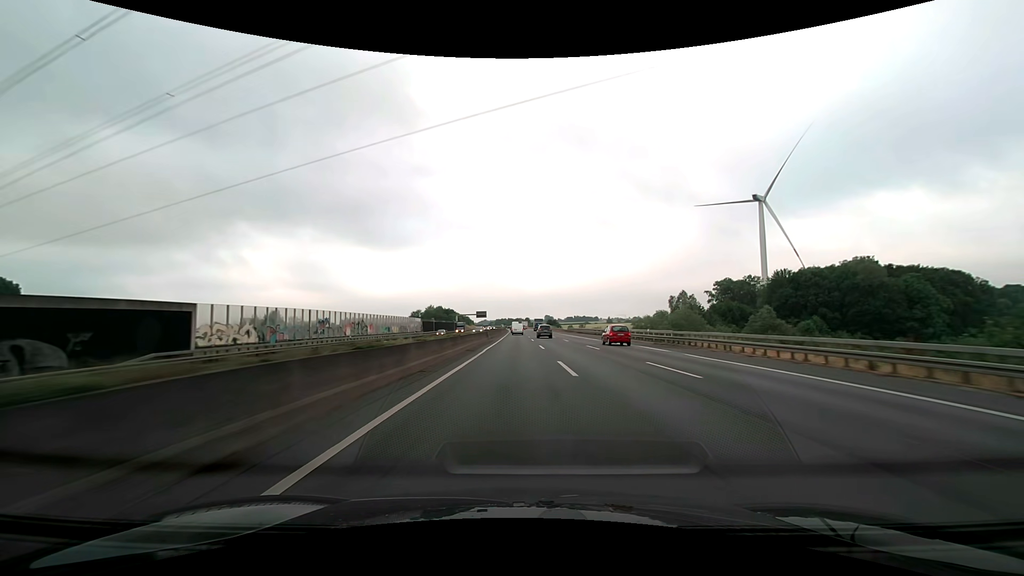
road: motorway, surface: asphalt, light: Day
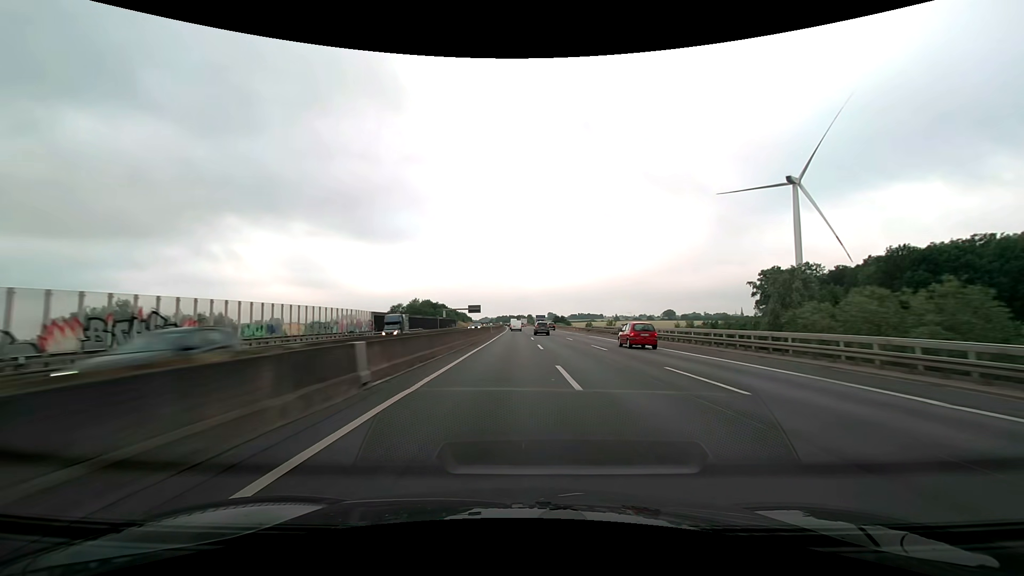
(-0.2, +40.9) m; -1°
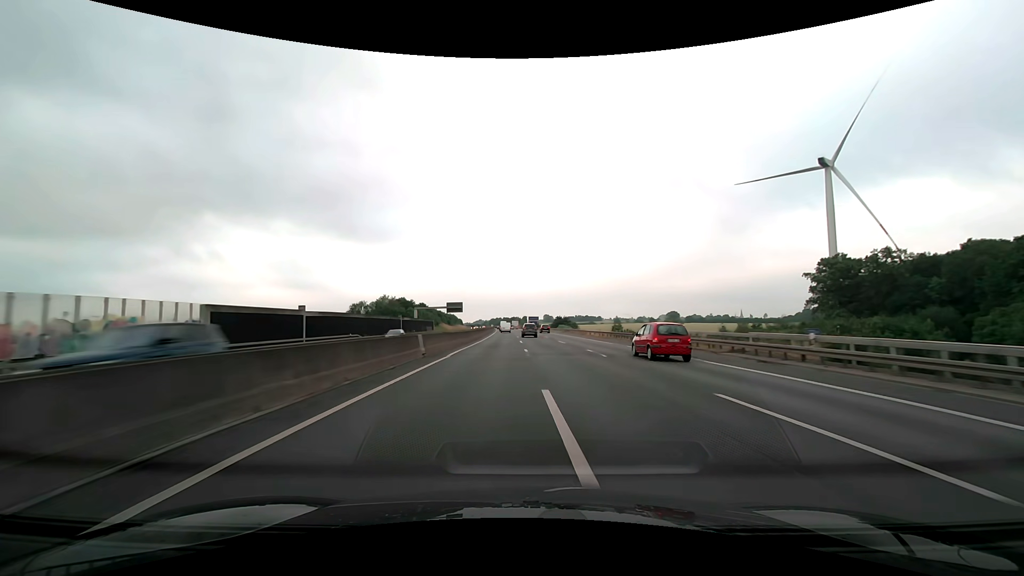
(+0.4, +41.0) m; +1°
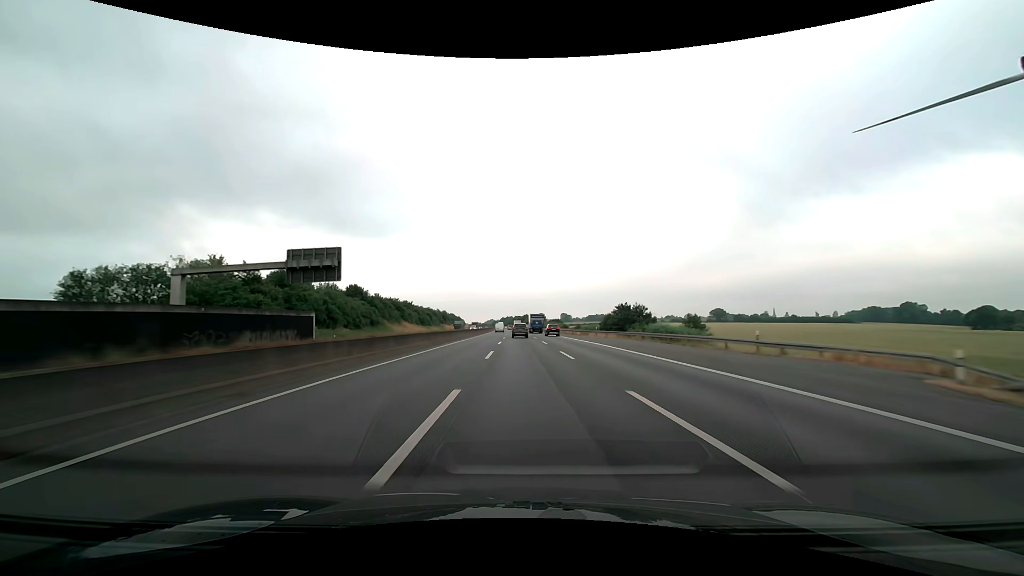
(-1.0, +102.5) m; -1°
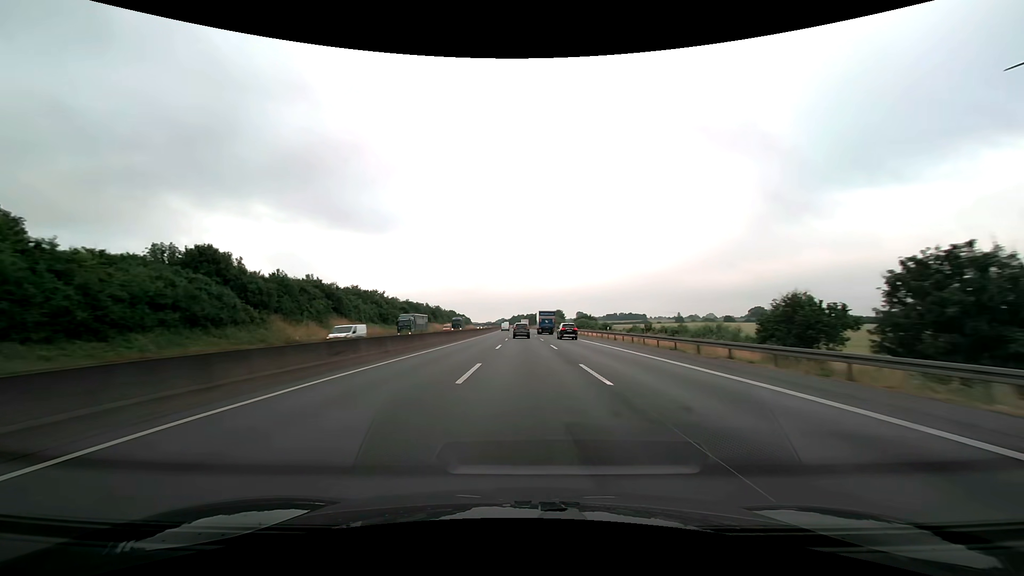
(-0.9, +60.6) m; -1°
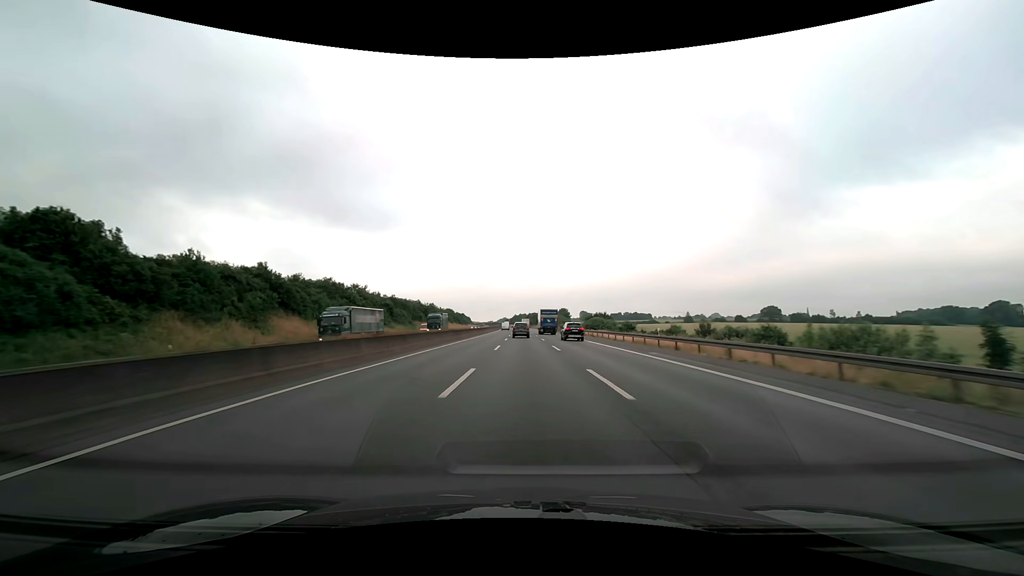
(0.0, +20.0) m; 0°
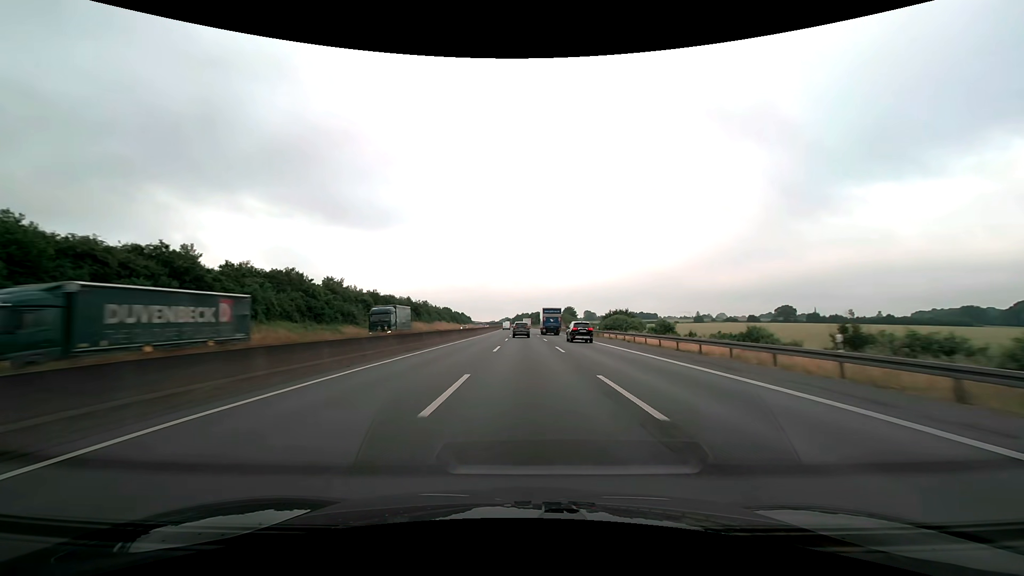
(0.0, +20.0) m; 0°
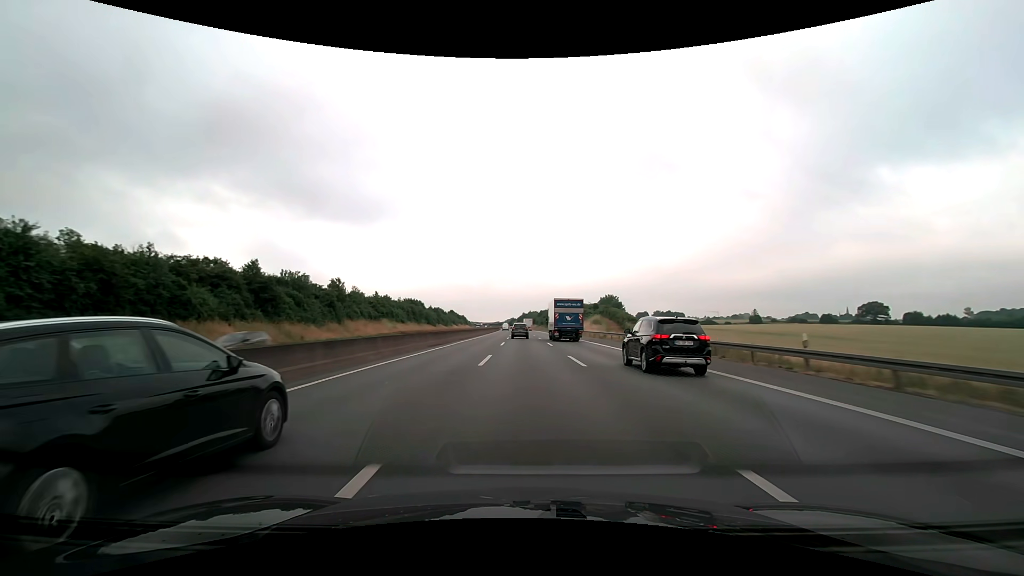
(-0.8, +98.2) m; -1°
(0, +10) (0, +20) (0, +30) (0, +40) (0, +50) (0, +60) (0, +70) (-1, +80) (-1, +90) (-1, +100) m
